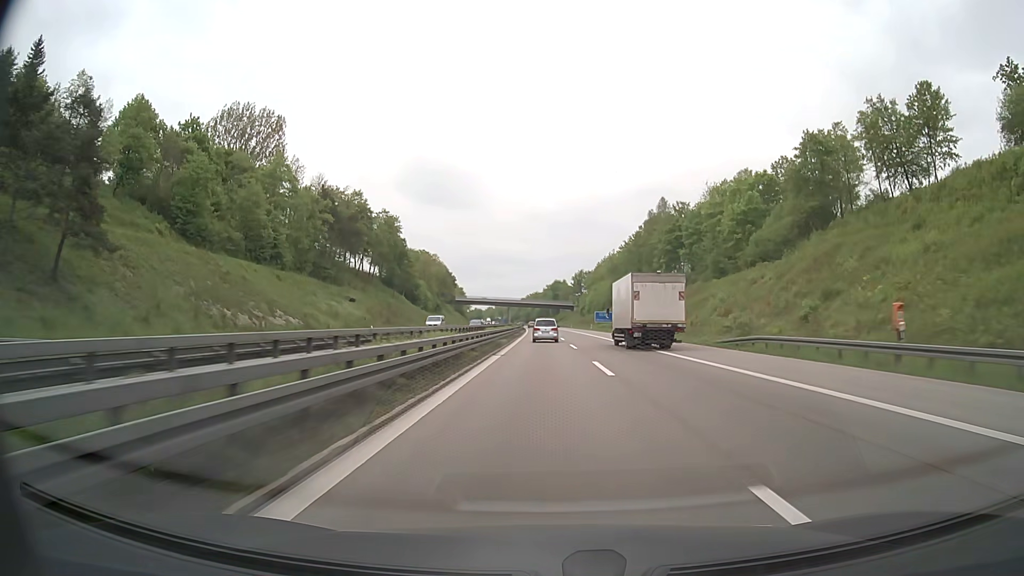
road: motorway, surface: asphalt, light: Day
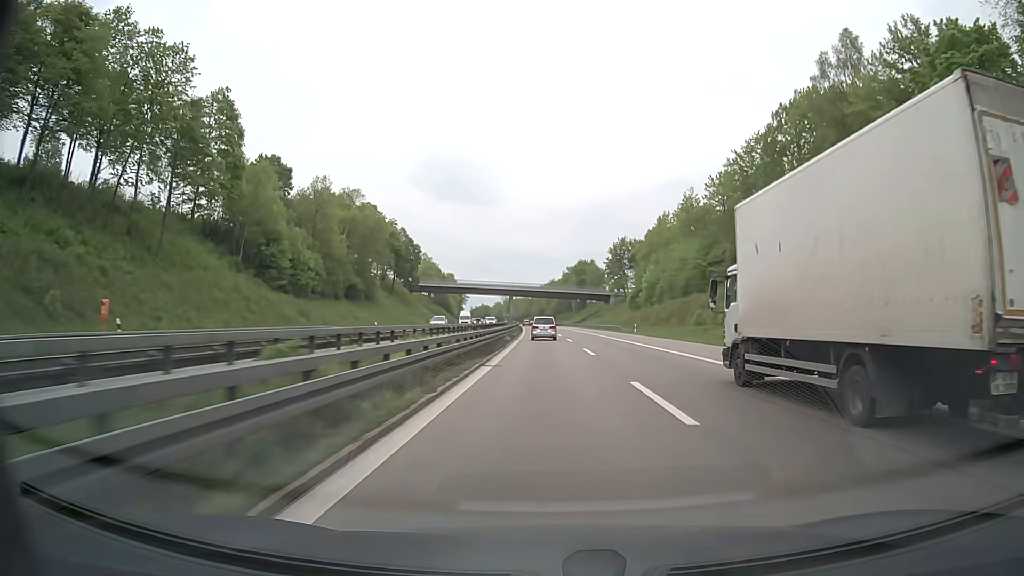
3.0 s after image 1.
(-1.3, +98.9) m; -2°
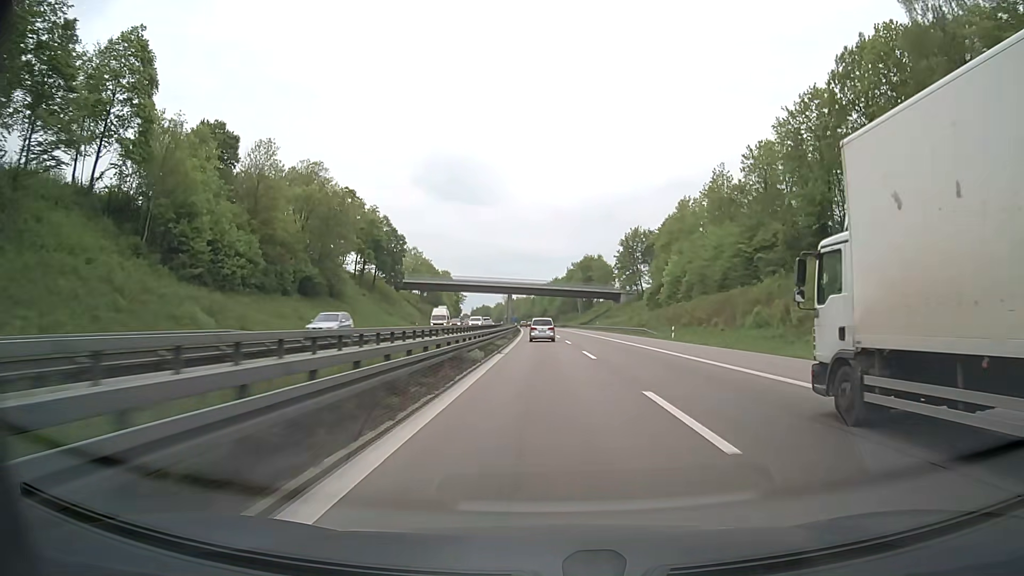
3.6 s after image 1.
(0.0, +19.8) m; 0°
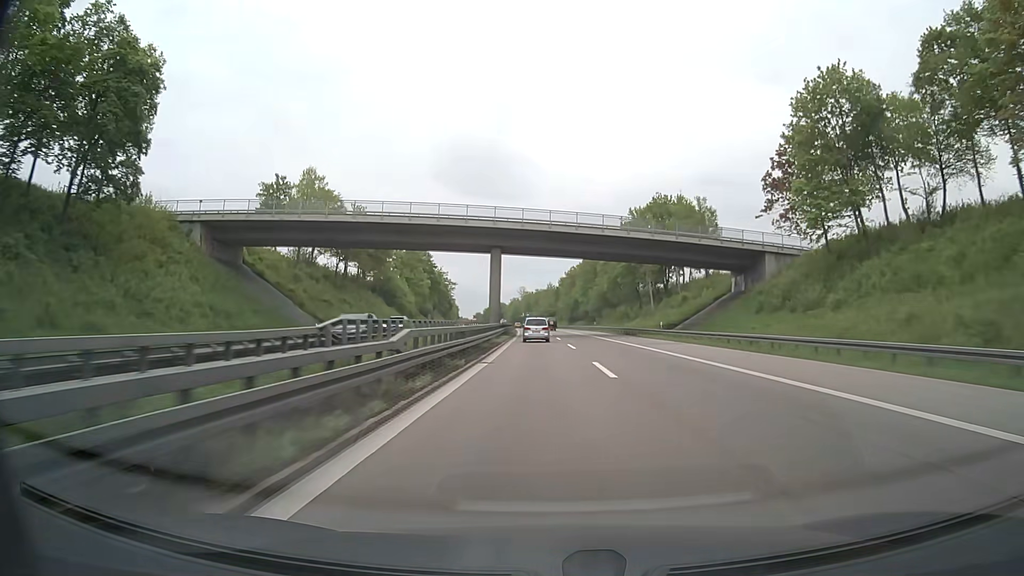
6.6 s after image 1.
(-1.7, +99.0) m; -2°
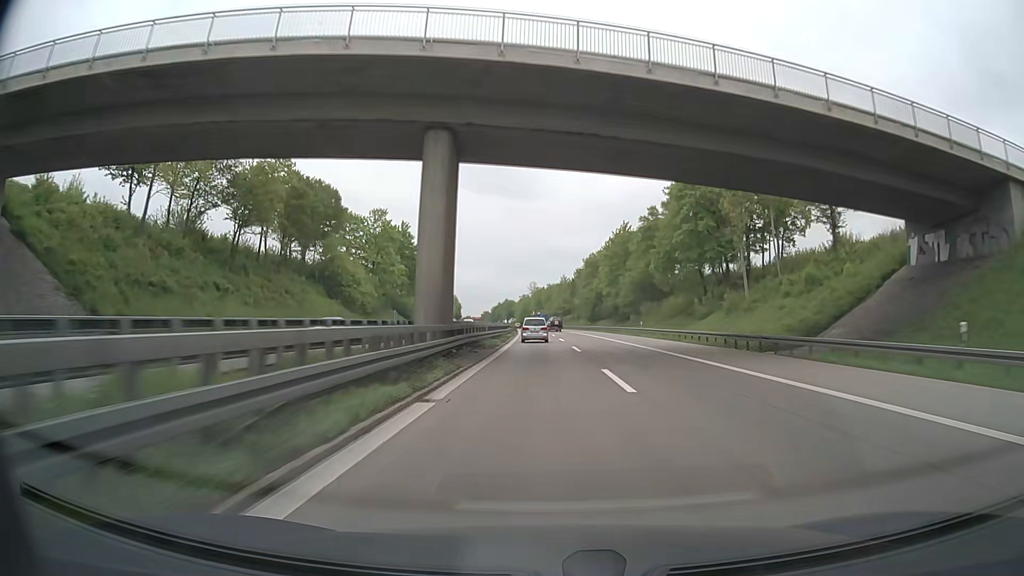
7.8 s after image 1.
(-0.4, +39.6) m; -1°
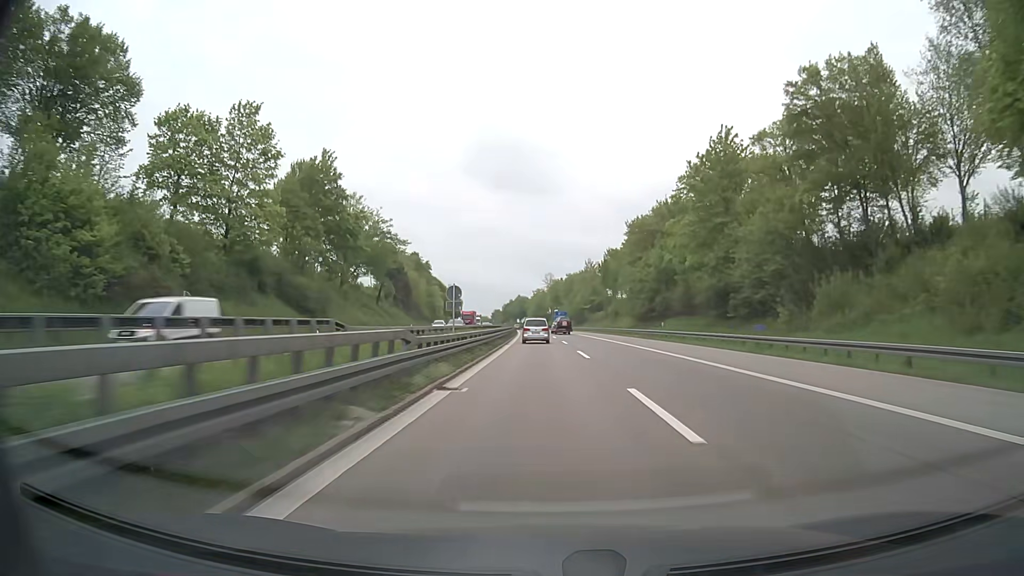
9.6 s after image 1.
(-0.8, +59.4) m; -2°
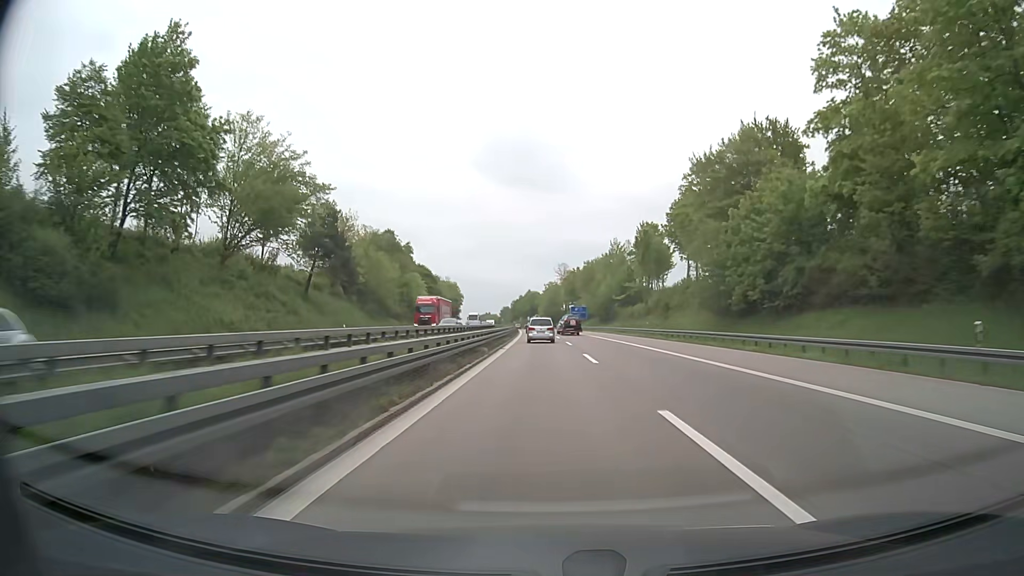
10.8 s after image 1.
(-0.2, +39.7) m; -1°
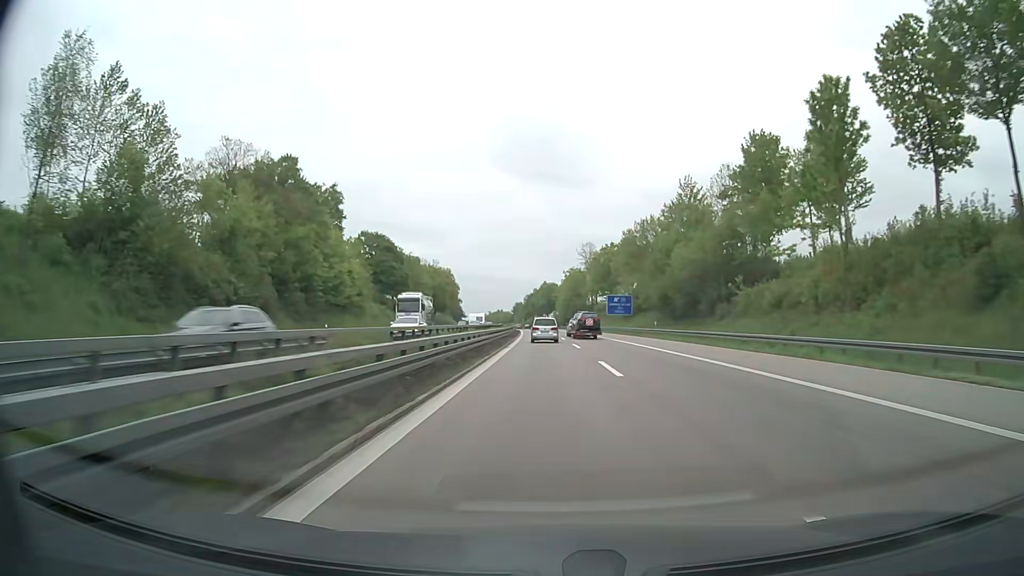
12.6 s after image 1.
(-0.9, +59.6) m; -2°
(0, +10) (0, +20) (0, +30) (0, +40) (-1, +50) (-1, +60) (-1, +70) (-1, +80) (-2, +90) (-2, +100) m
